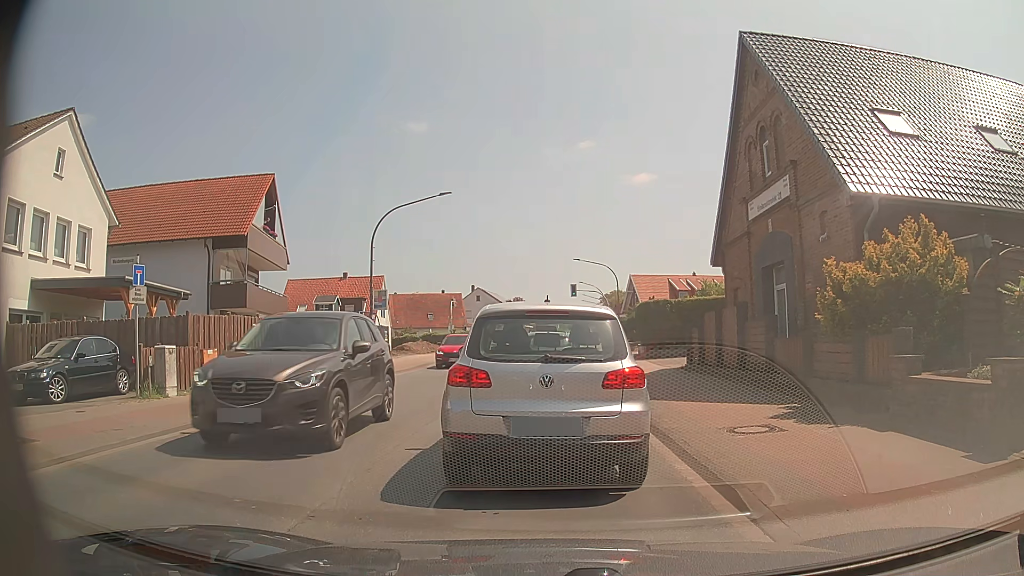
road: primary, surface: asphalt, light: Day
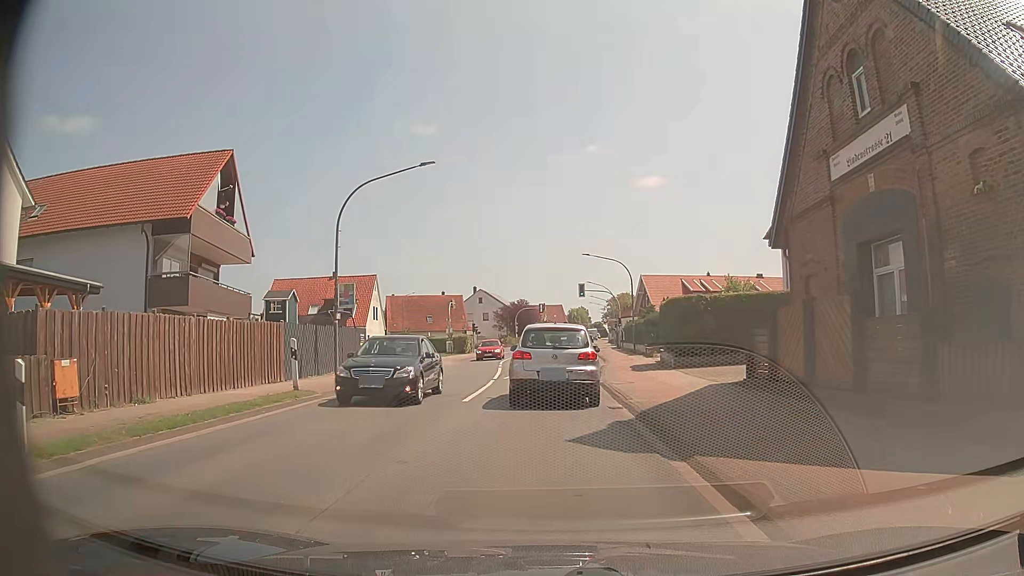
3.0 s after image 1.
(+0.1, +6.7) m; +1°
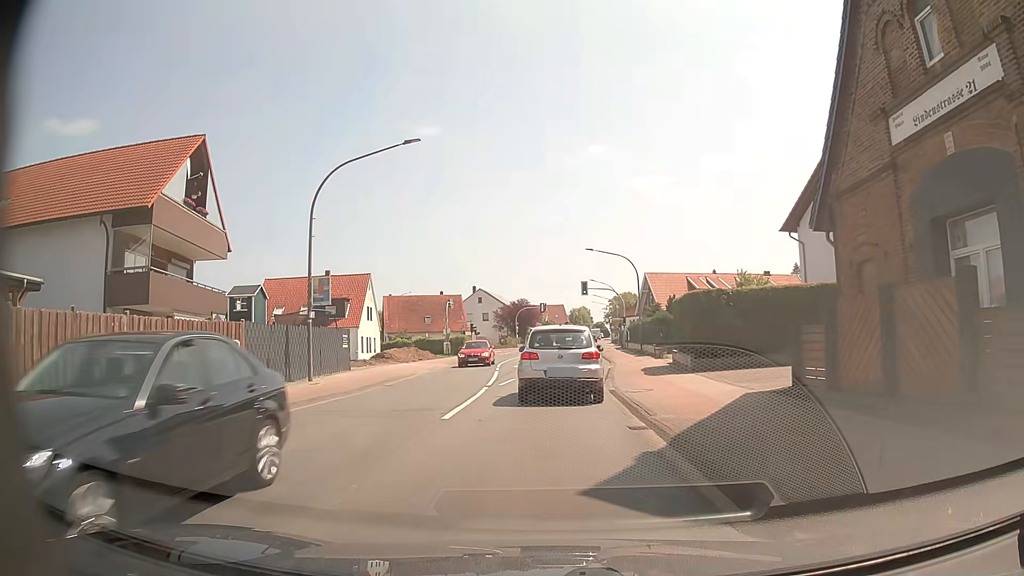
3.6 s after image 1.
(0.0, +3.2) m; -1°
(0, +10) (0, +20) (+1, +30) (+1, +40) (+2, +50) (+2, +60) (+3, +70) (+4, +80) (+5, +90) (+6, +100) m
